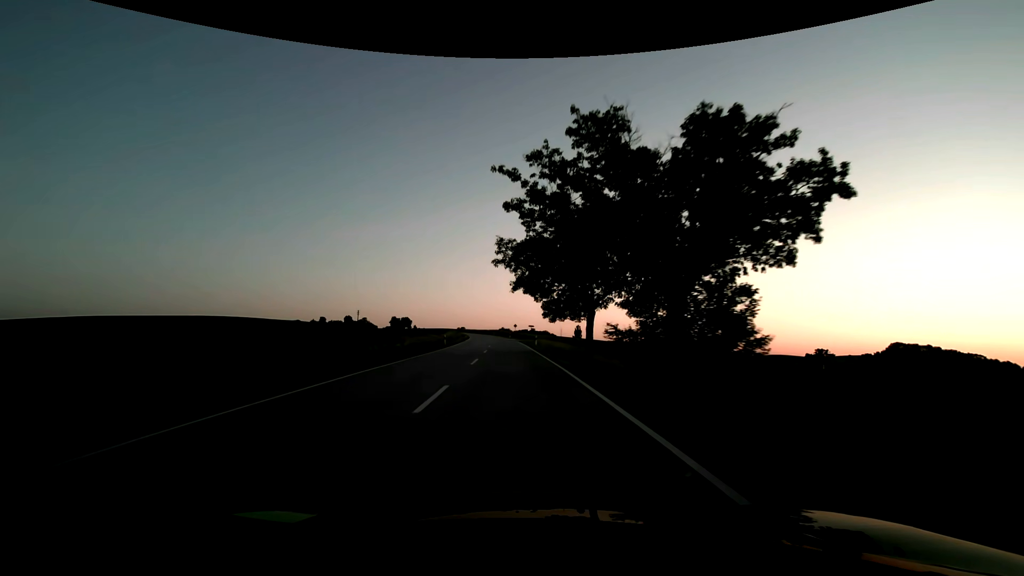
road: secondary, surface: asphalt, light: Sunrise
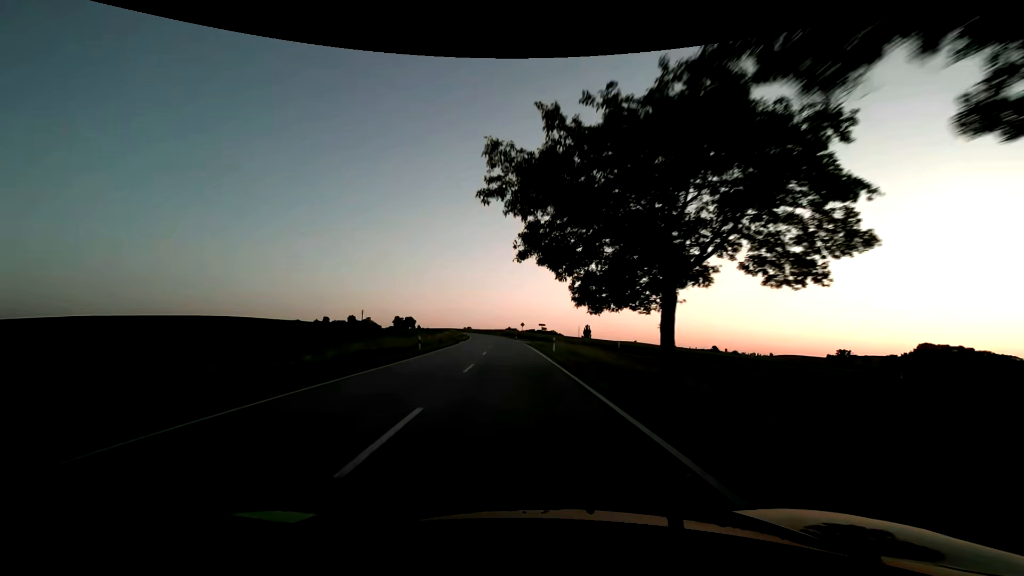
(-0.1, +15.8) m; -1°
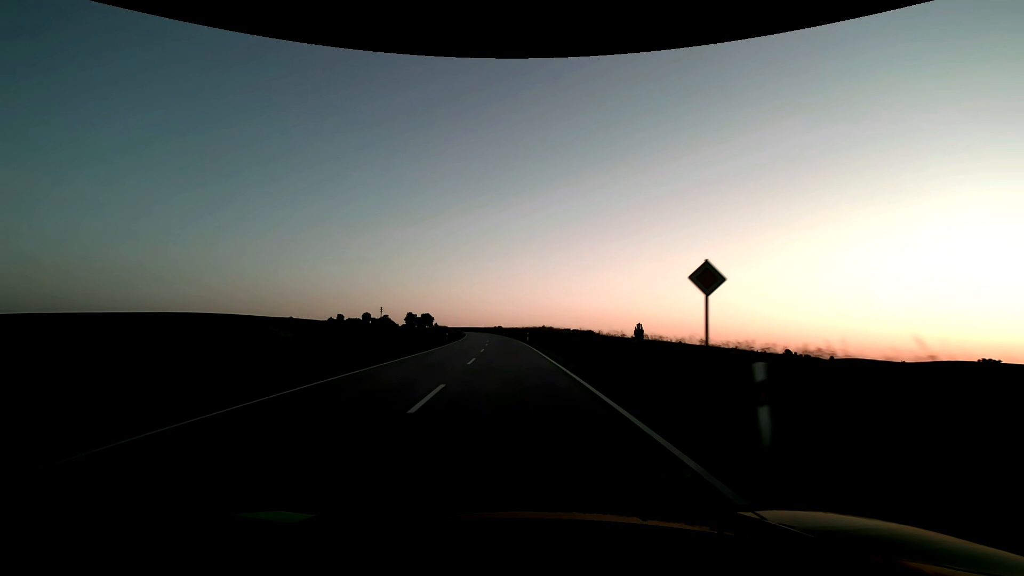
(-2.5, +78.9) m; -4°
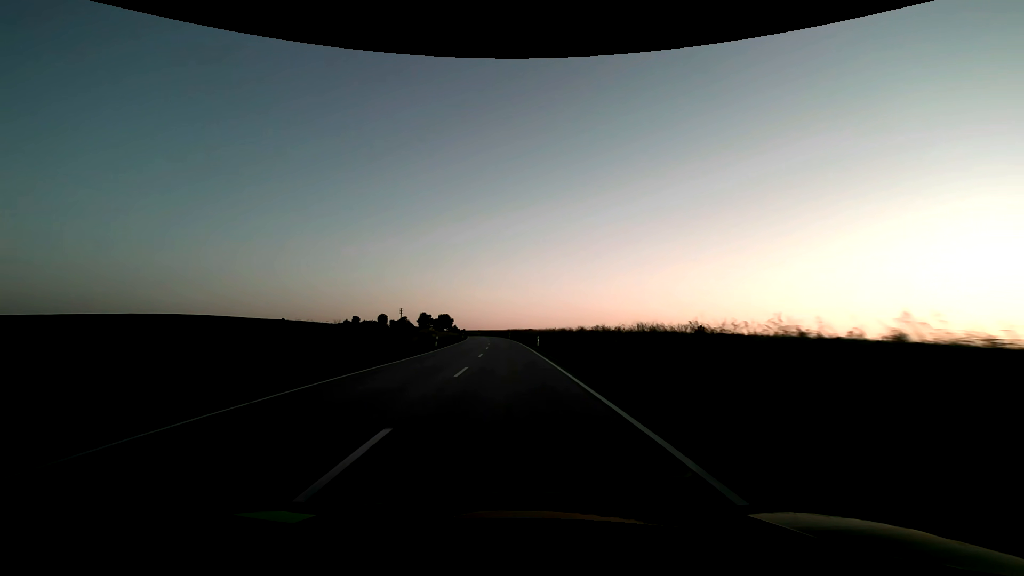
(-2.0, +63.2) m; -4°
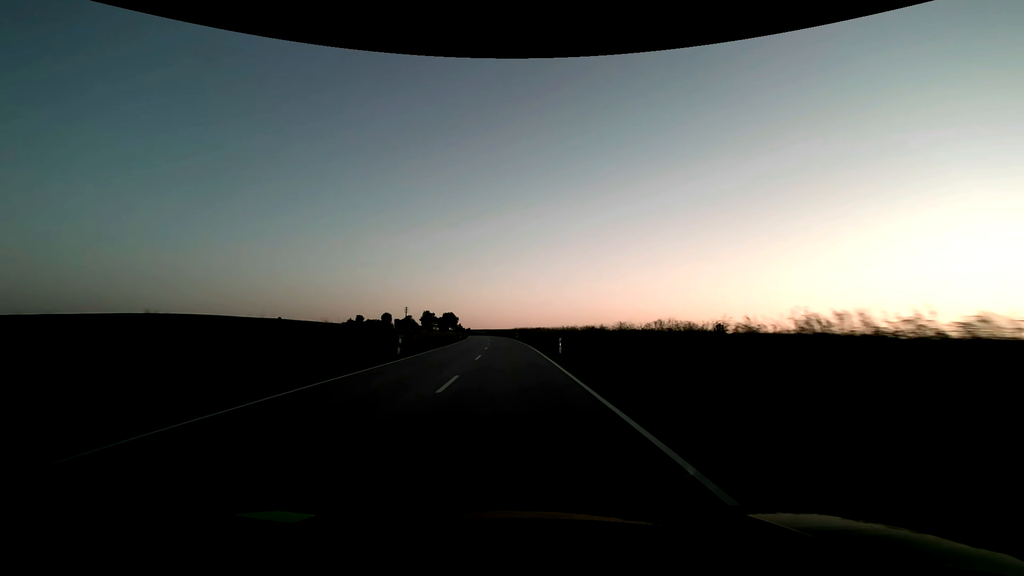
(-0.1, +15.8) m; -1°
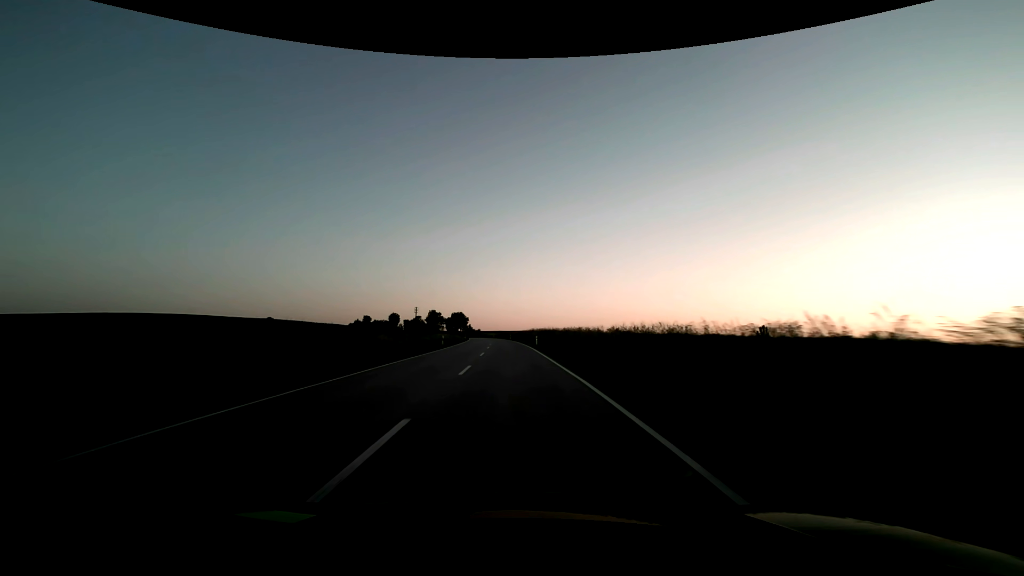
(-0.5, +31.6) m; -2°
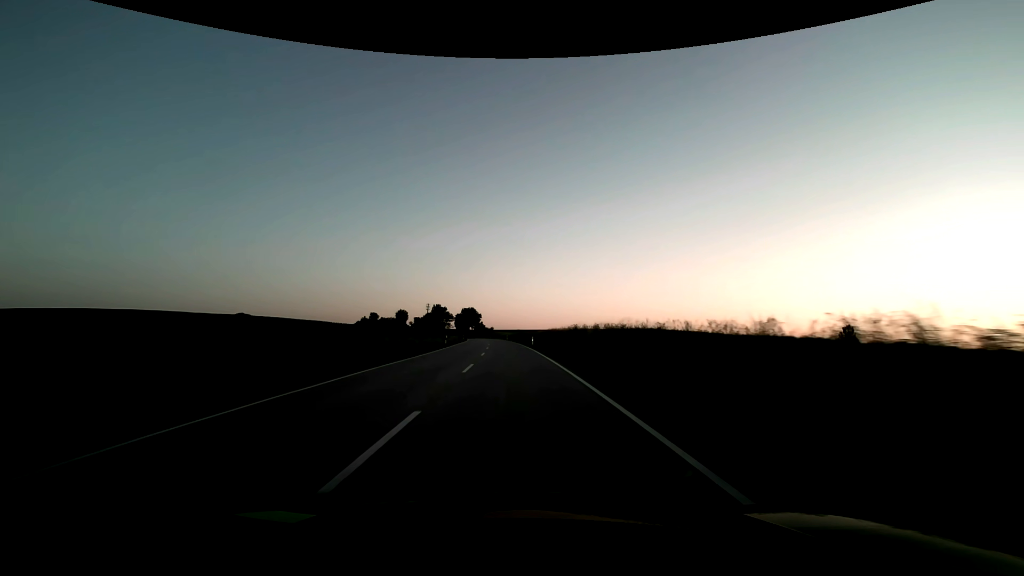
(-1.0, +47.4) m; -2°
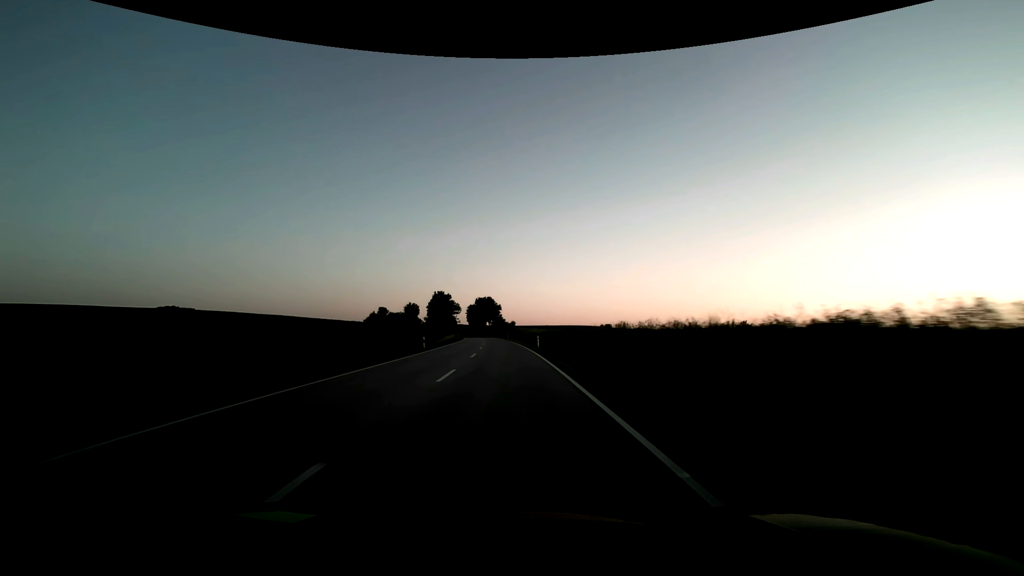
(-1.6, +63.4) m; -3°
(0, +10) (0, +20) (0, +30) (-1, +40) (-1, +50) (-2, +60) (-3, +70) (-3, +80) (-4, +90) (-5, +100) m
